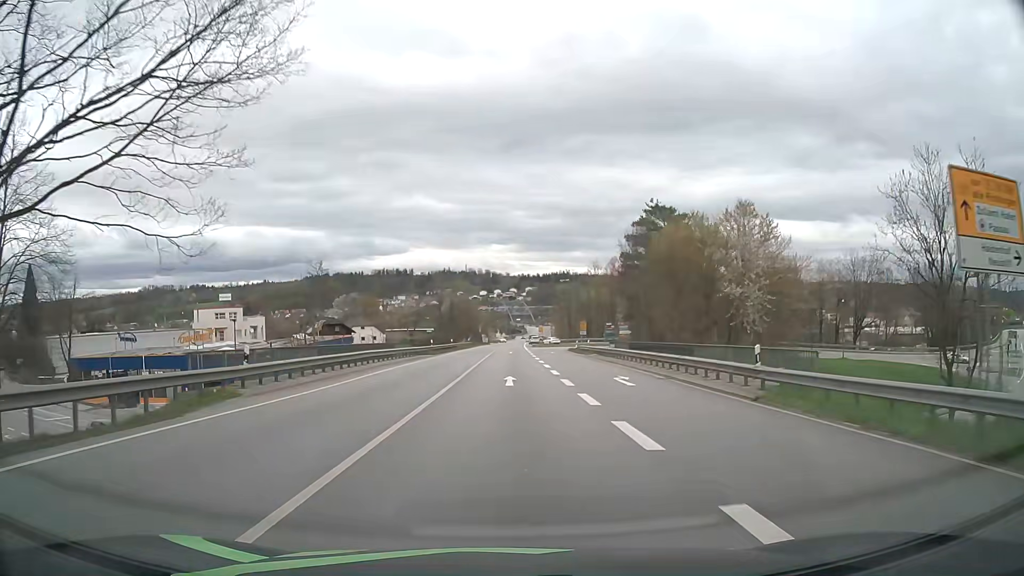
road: primary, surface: asphalt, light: Day
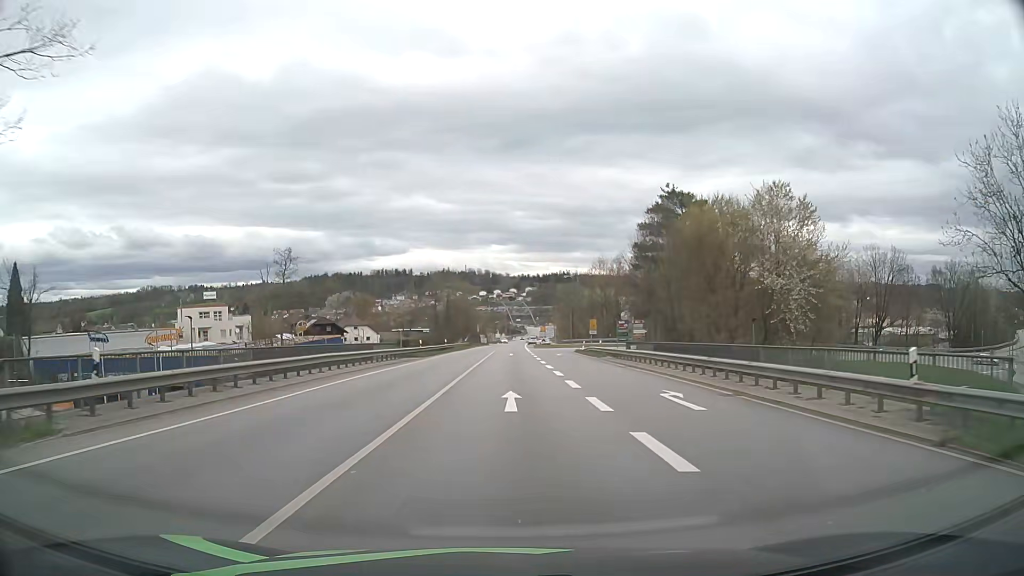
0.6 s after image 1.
(0.0, +7.4) m; 0°
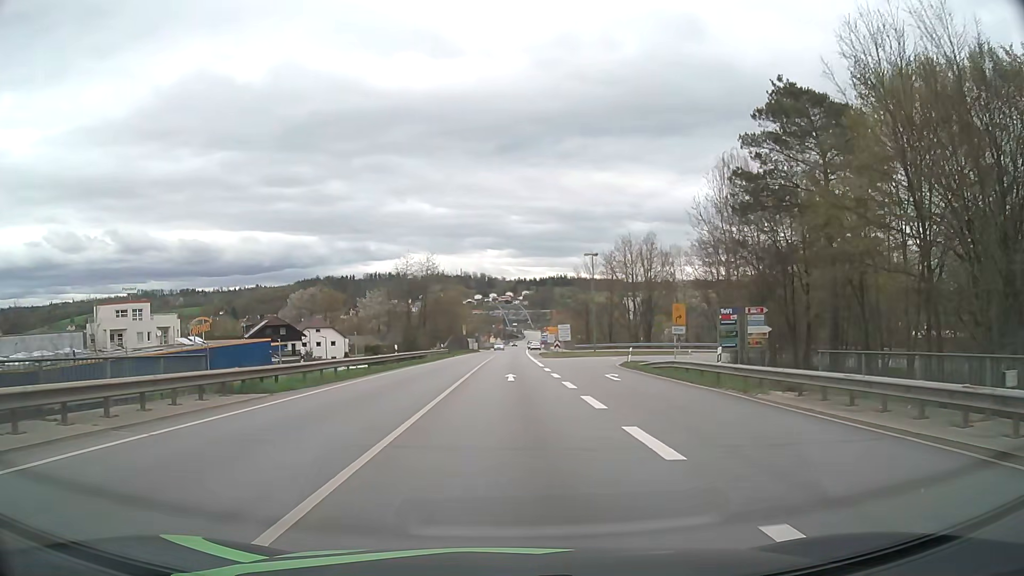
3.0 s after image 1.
(-0.1, +29.2) m; 0°
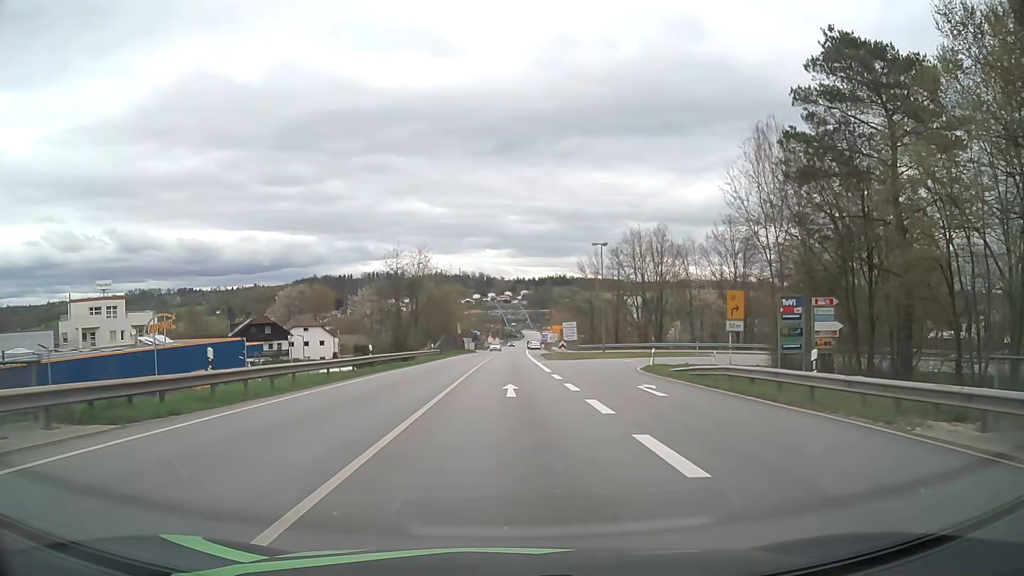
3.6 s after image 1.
(0.0, +7.2) m; 0°
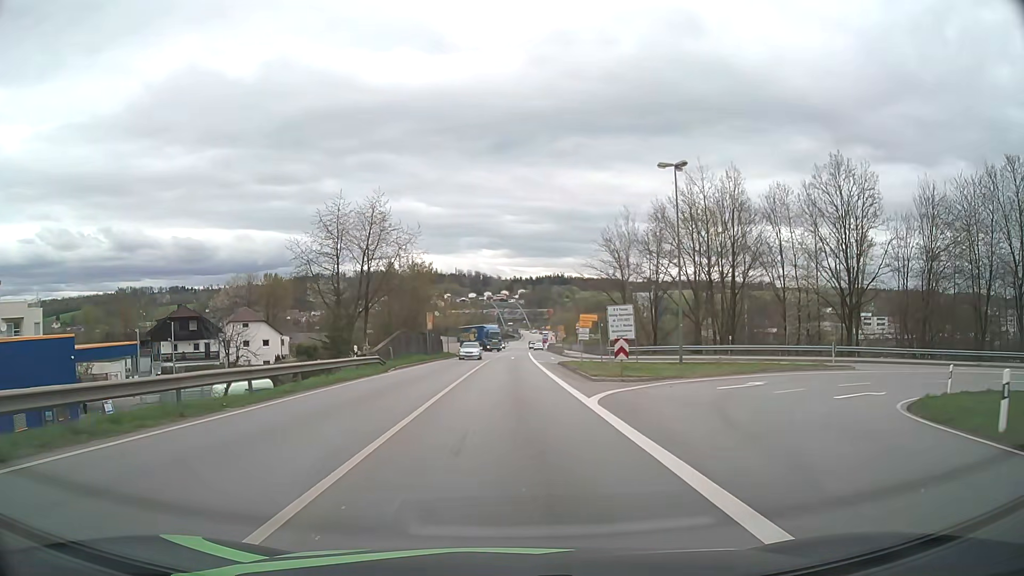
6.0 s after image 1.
(0.0, +28.0) m; 0°
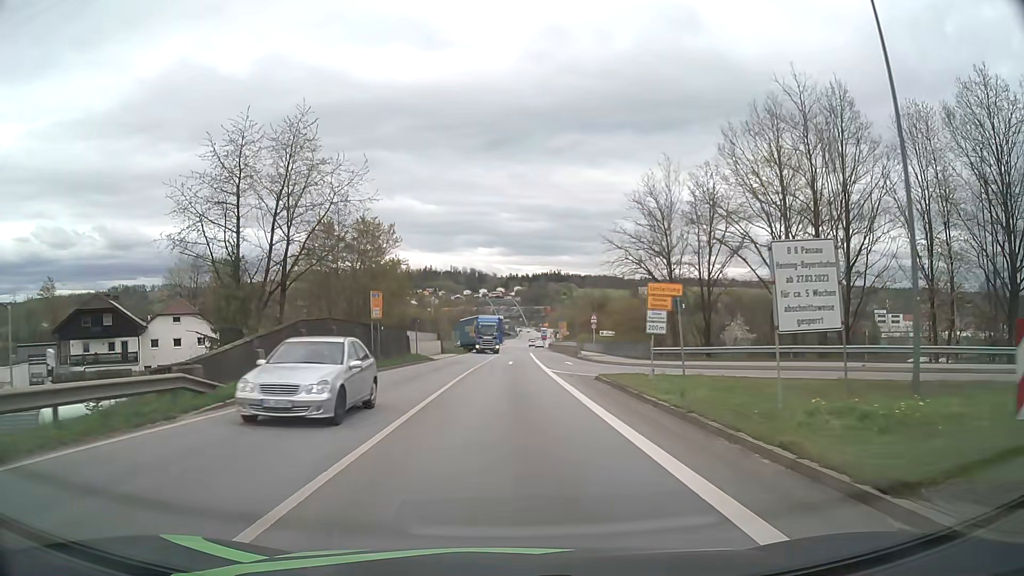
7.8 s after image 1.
(+0.1, +20.4) m; +1°
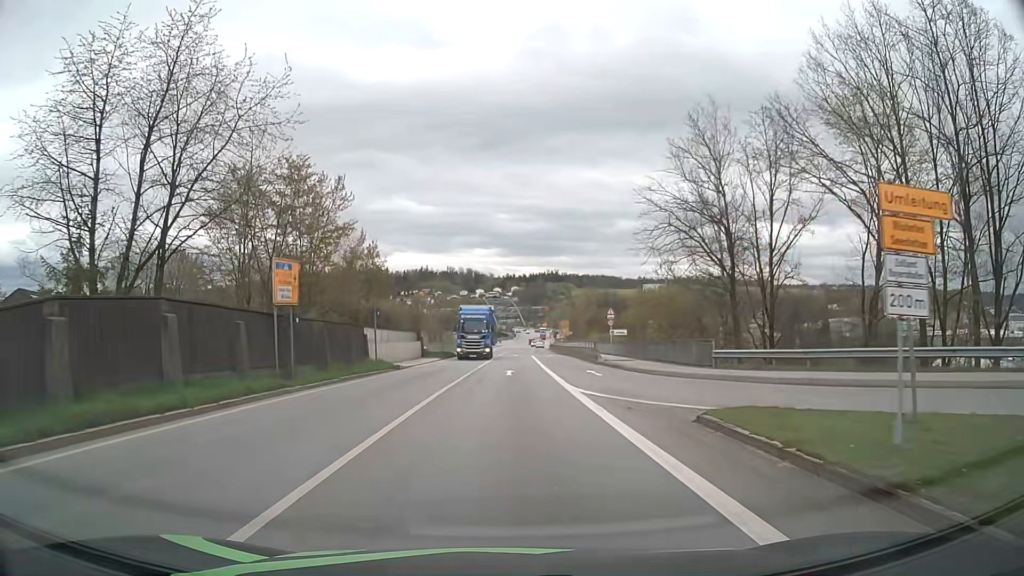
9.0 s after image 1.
(0.0, +13.3) m; 0°
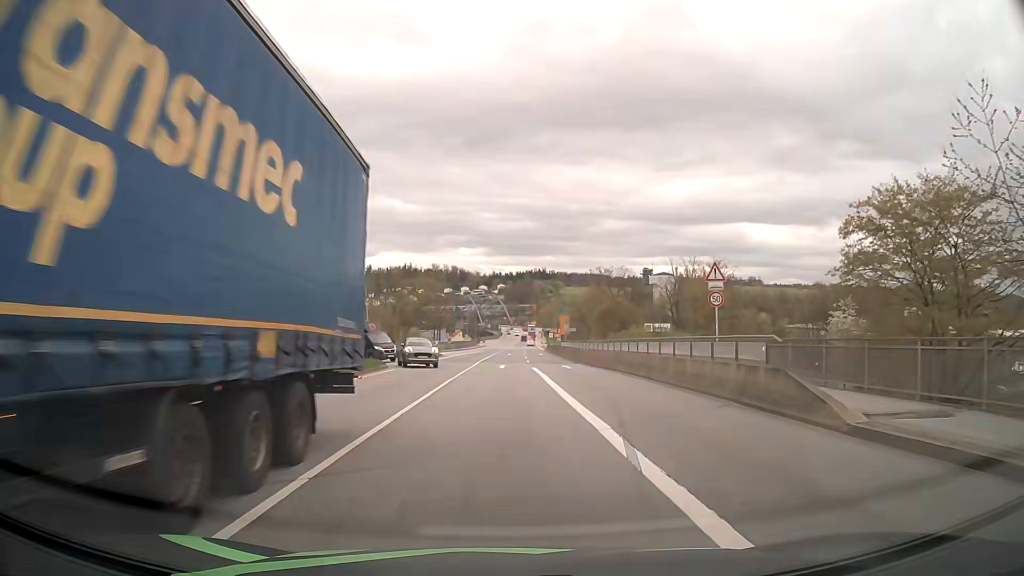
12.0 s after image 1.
(+0.4, +32.3) m; +1°
(0, +10) (0, +20) (0, +30) (0, +40) (+1, +50) (+1, +60) (+2, +70) (+3, +80) (+3, +90) (+3, +100) m
